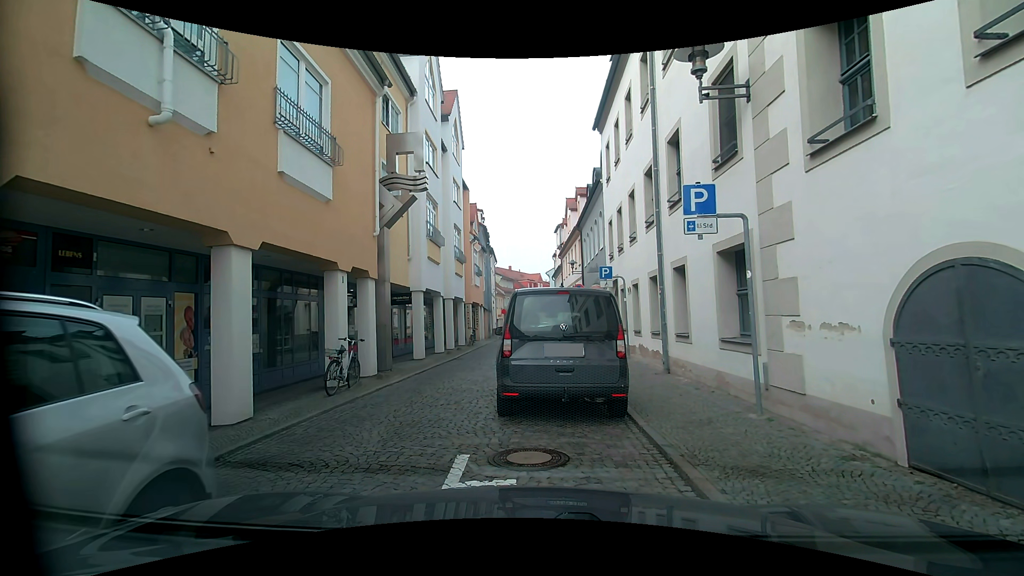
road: residential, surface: sett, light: Day
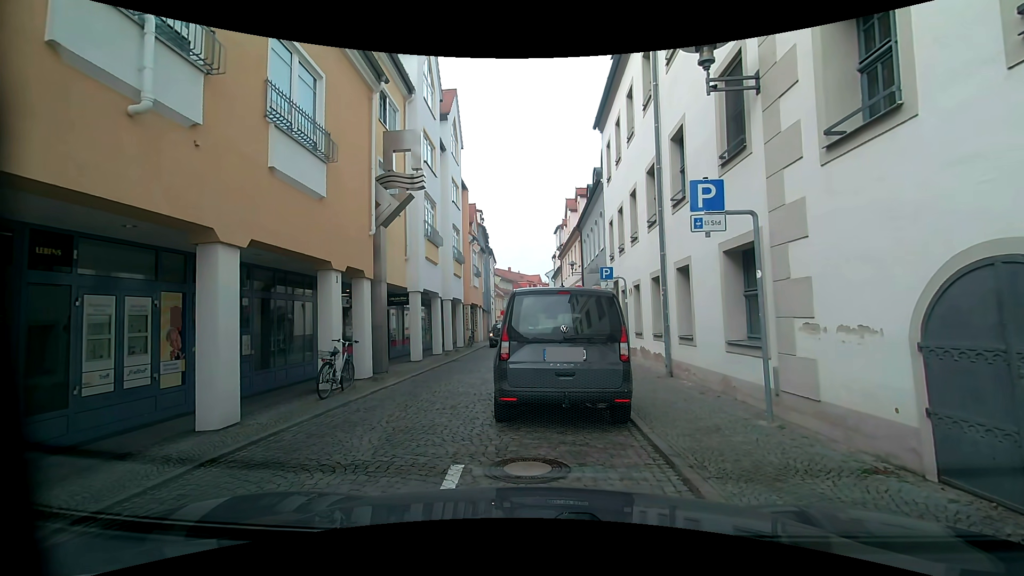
(0.0, +0.3) m; 0°
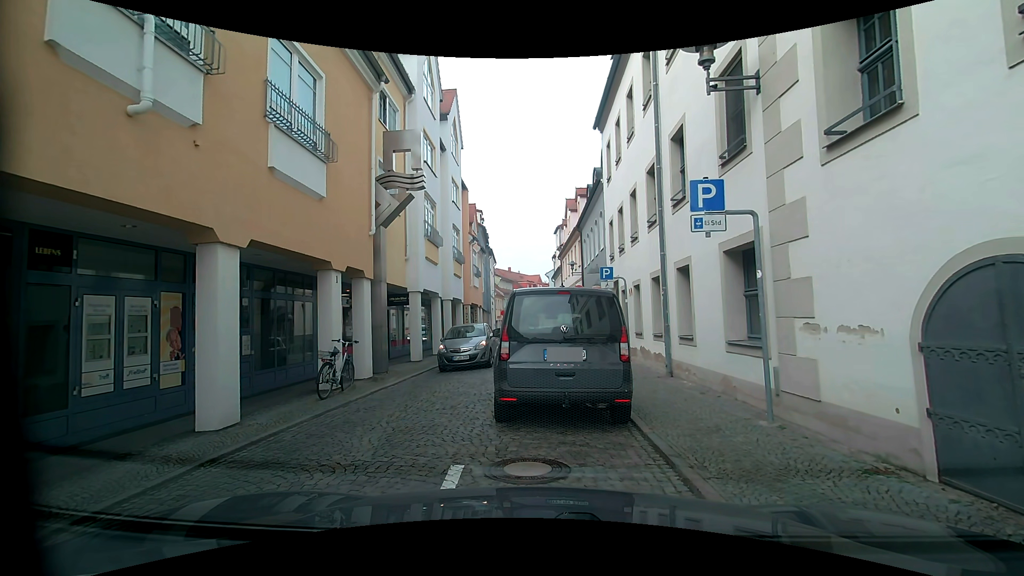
(0.0, +0.1) m; 0°
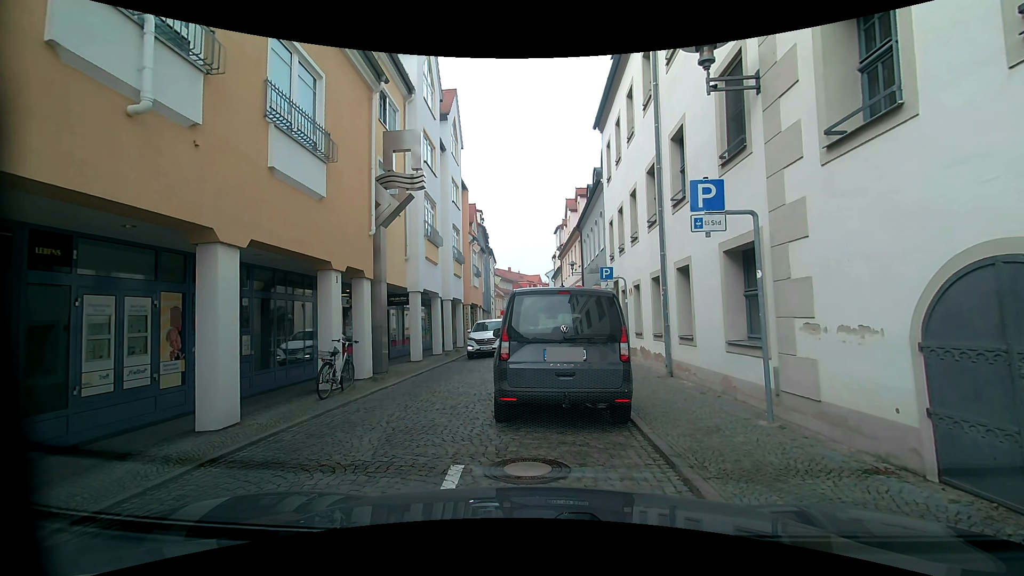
(0.0, 0.0) m; 0°
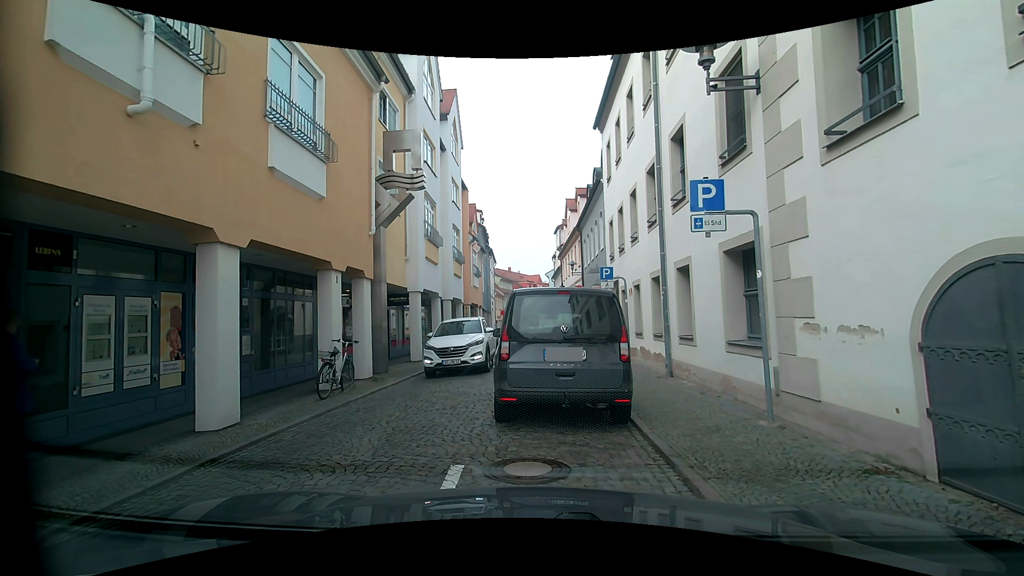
(0.0, 0.0) m; 0°
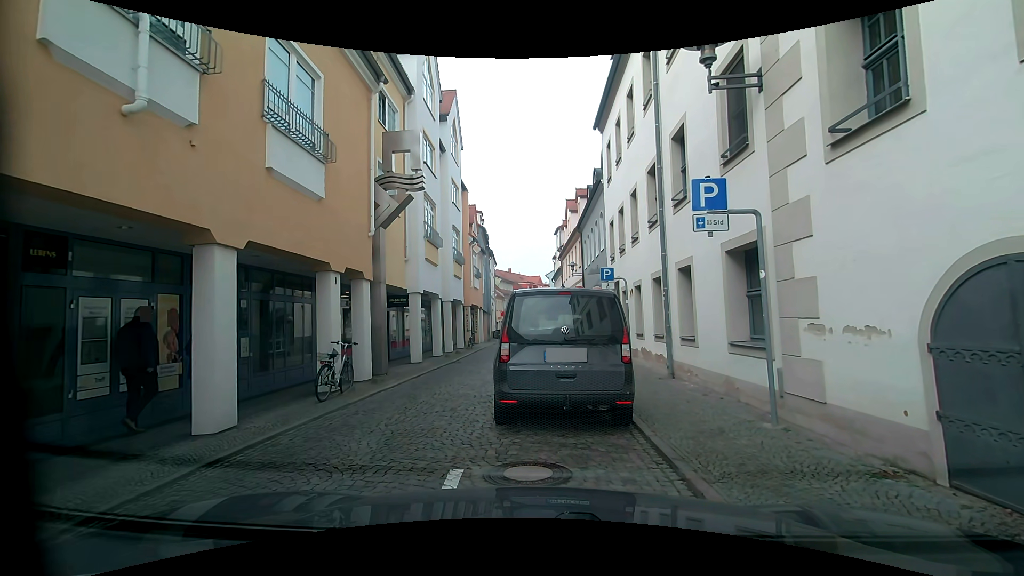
(0.0, +0.1) m; 0°
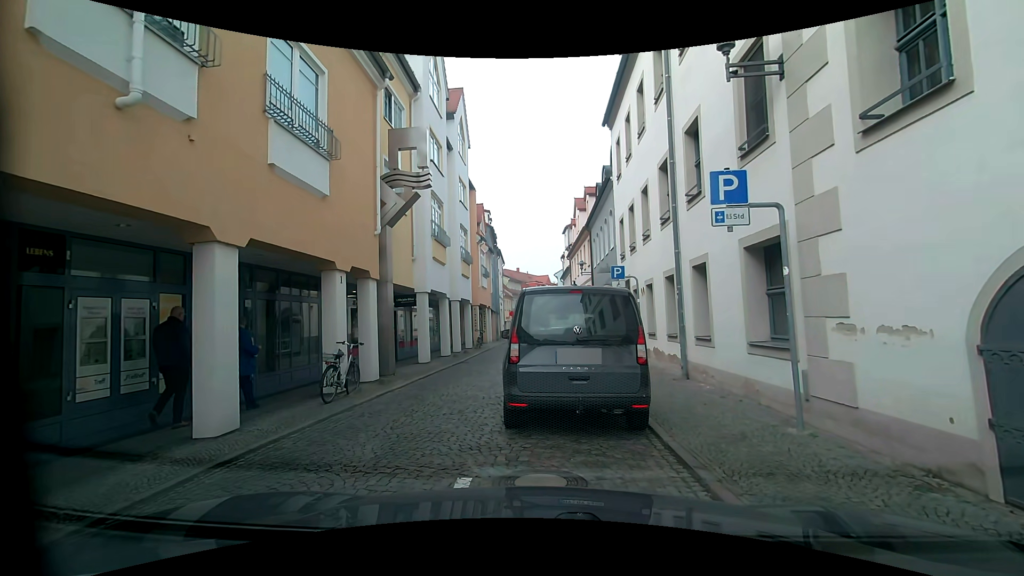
(0.0, +0.3) m; 0°
